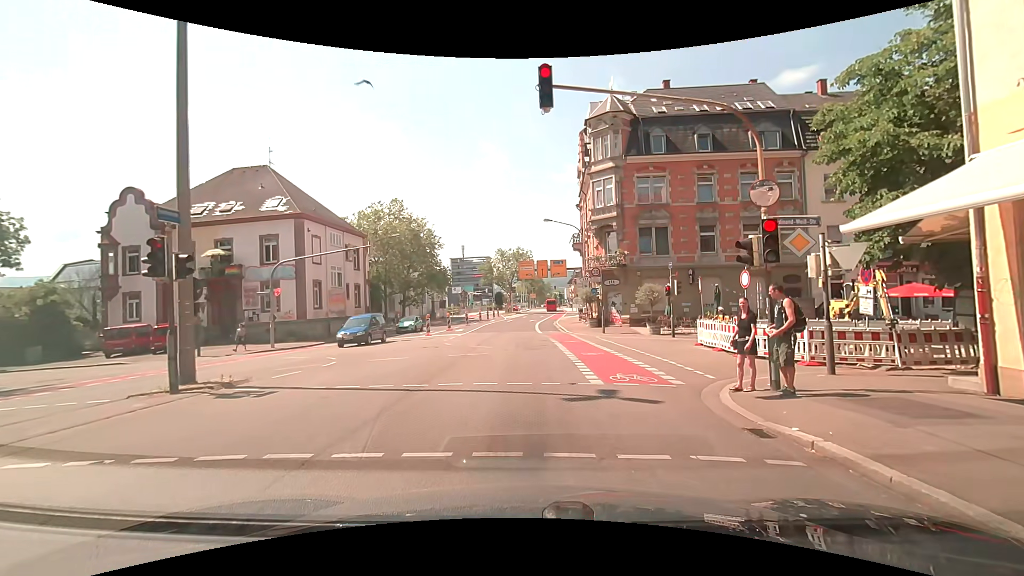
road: secondary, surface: asphalt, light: Day
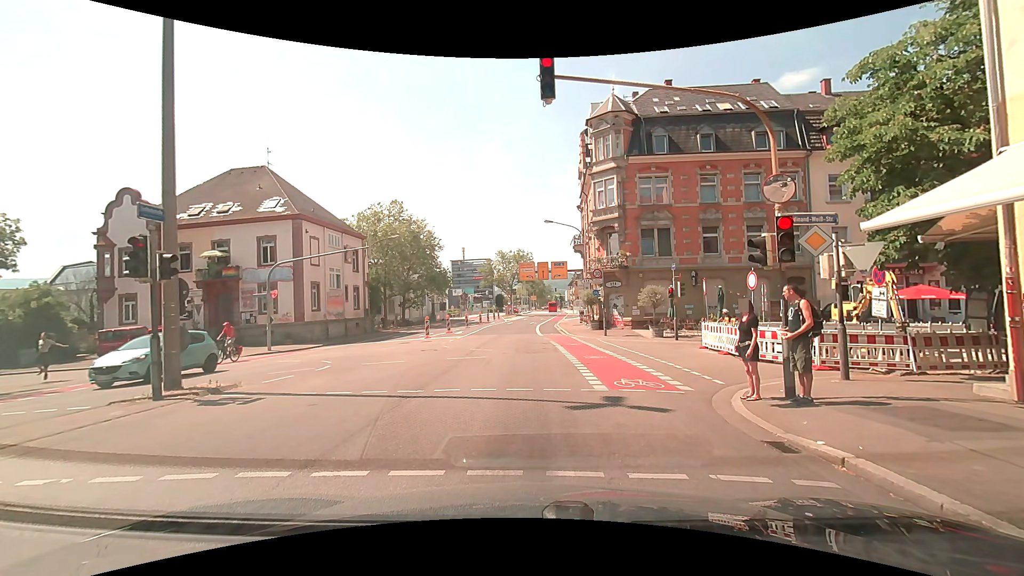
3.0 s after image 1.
(0.0, +0.5) m; 0°
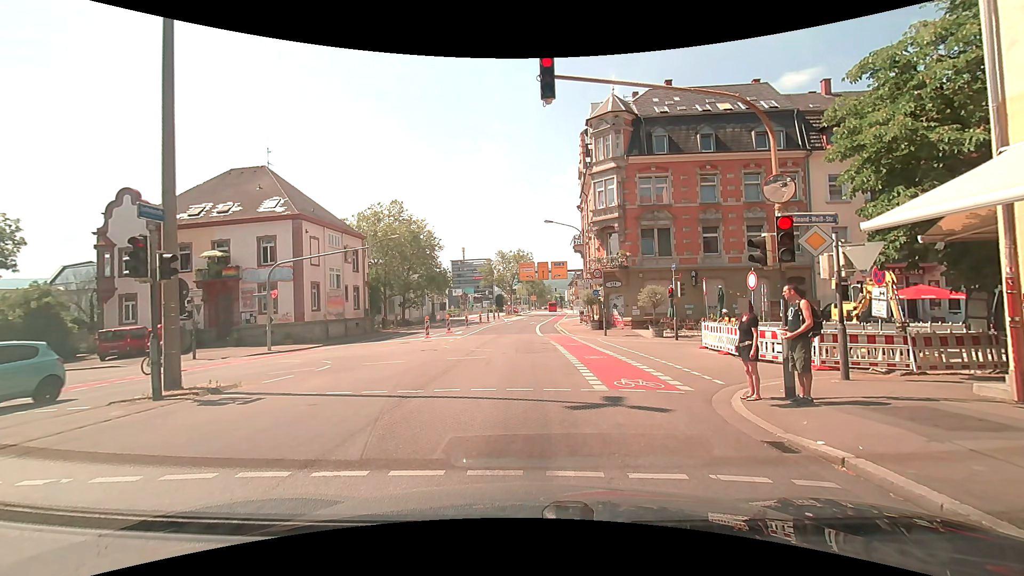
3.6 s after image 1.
(0.0, 0.0) m; 0°
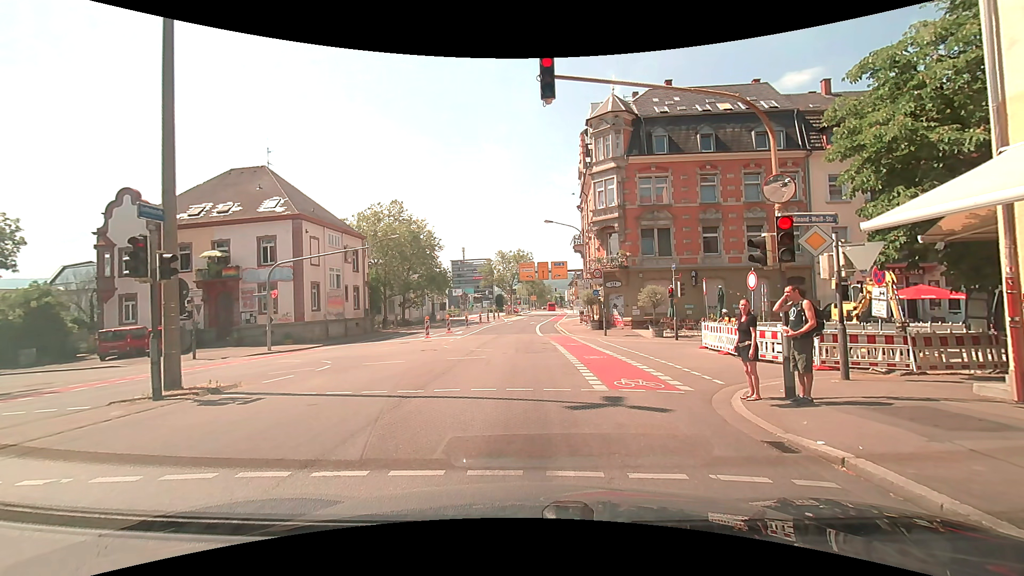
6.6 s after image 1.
(0.0, 0.0) m; 0°
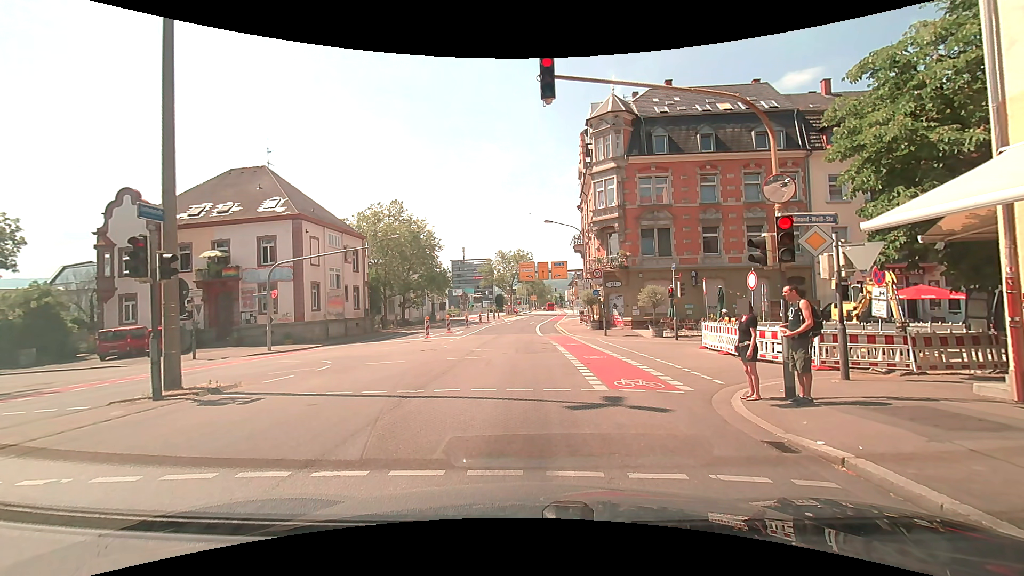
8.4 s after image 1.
(0.0, 0.0) m; 0°
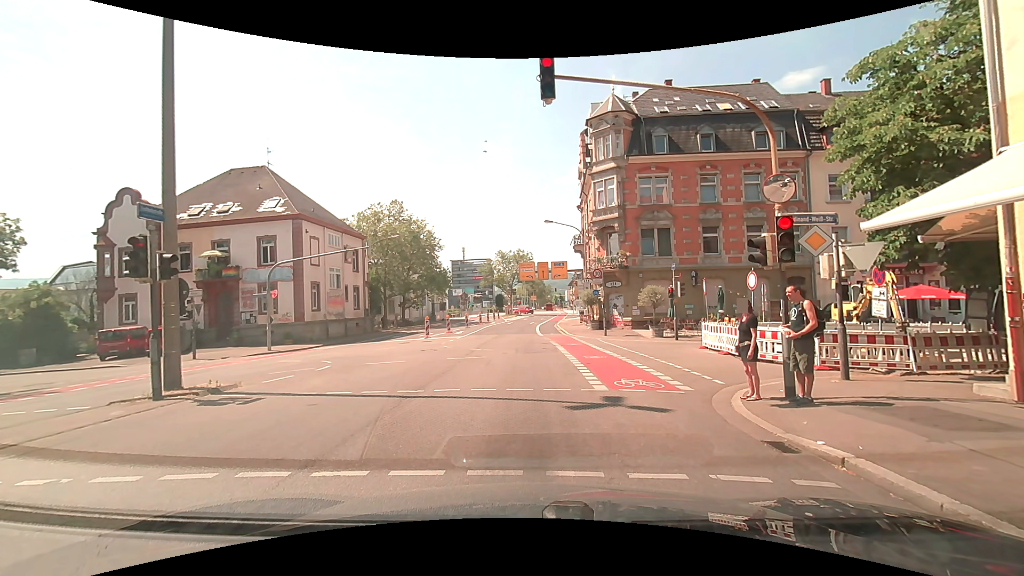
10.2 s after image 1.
(0.0, 0.0) m; 0°
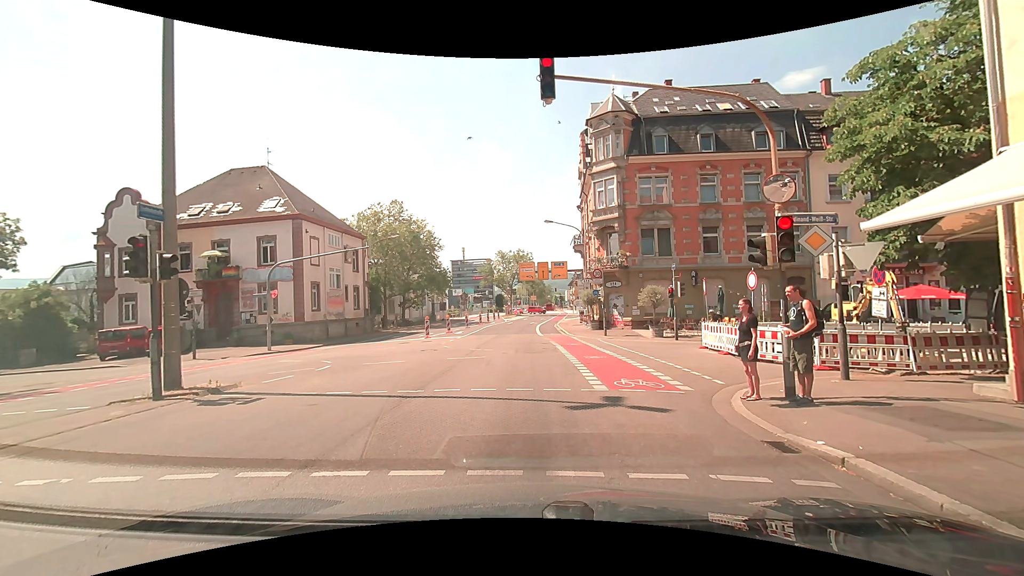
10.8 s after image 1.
(0.0, 0.0) m; 0°
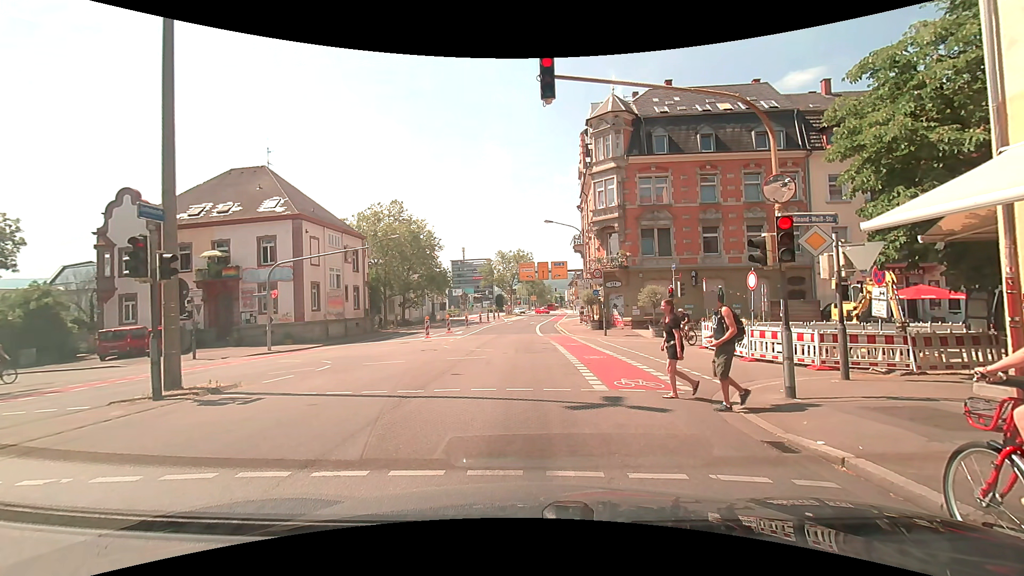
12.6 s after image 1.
(0.0, 0.0) m; 0°
